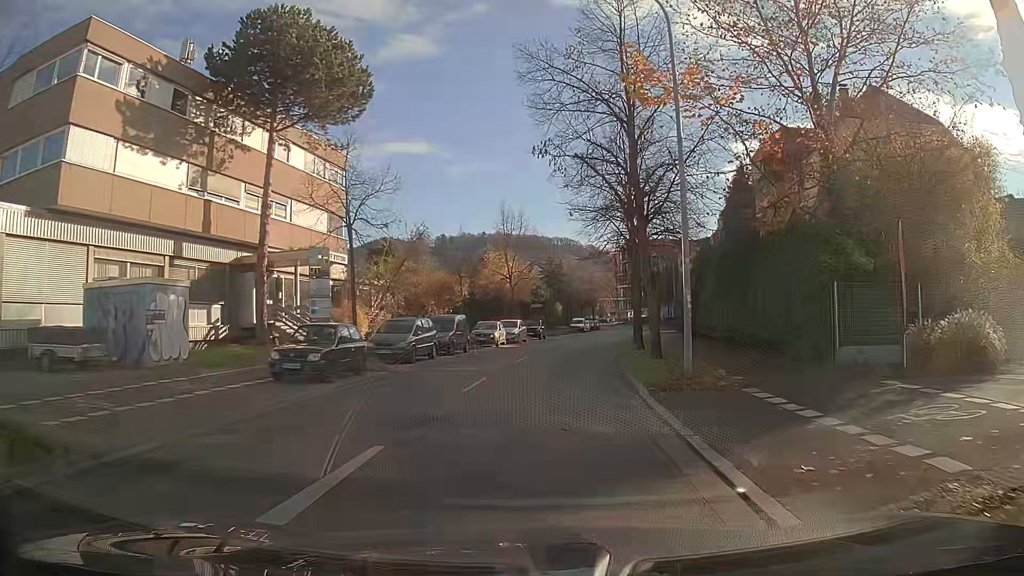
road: secondary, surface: asphalt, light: Day
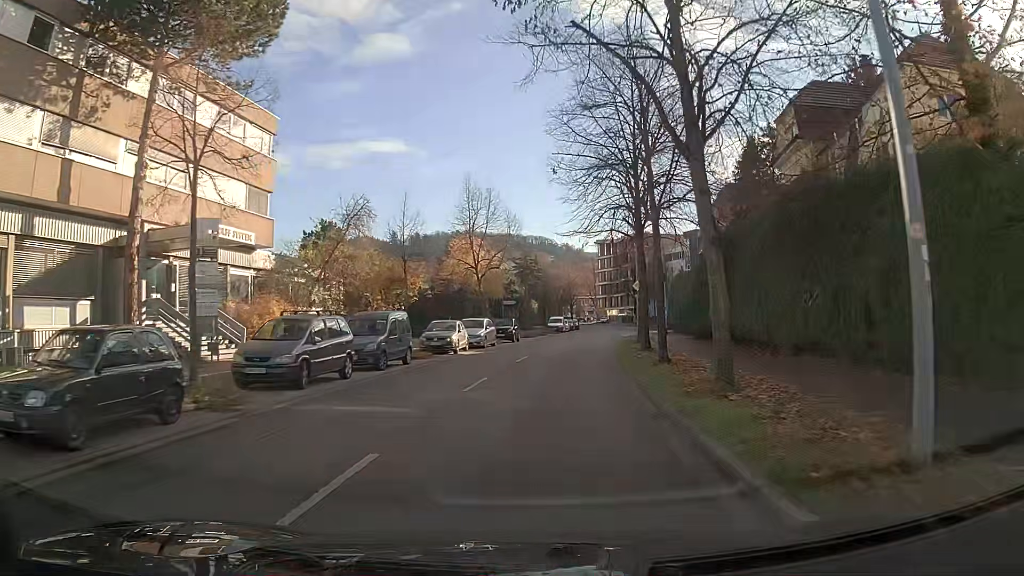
(+0.1, +9.3) m; +2°
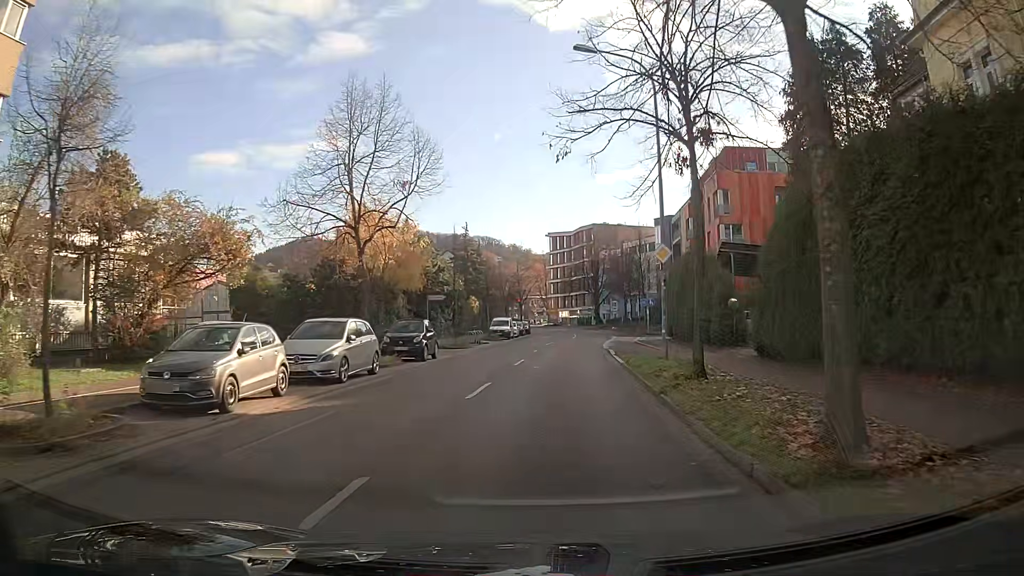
(+0.7, +18.9) m; +4°
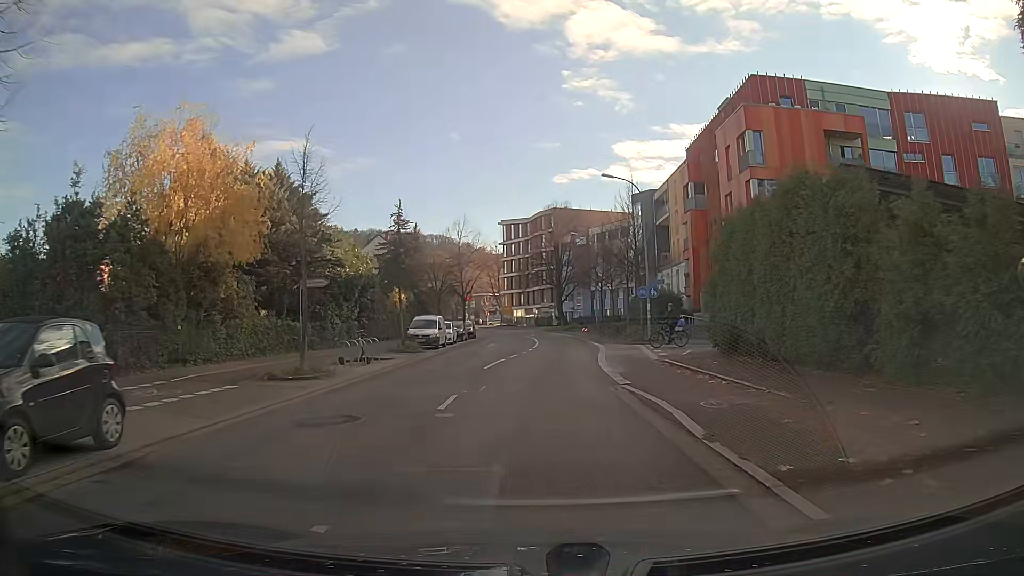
(+0.8, +19.3) m; +4°
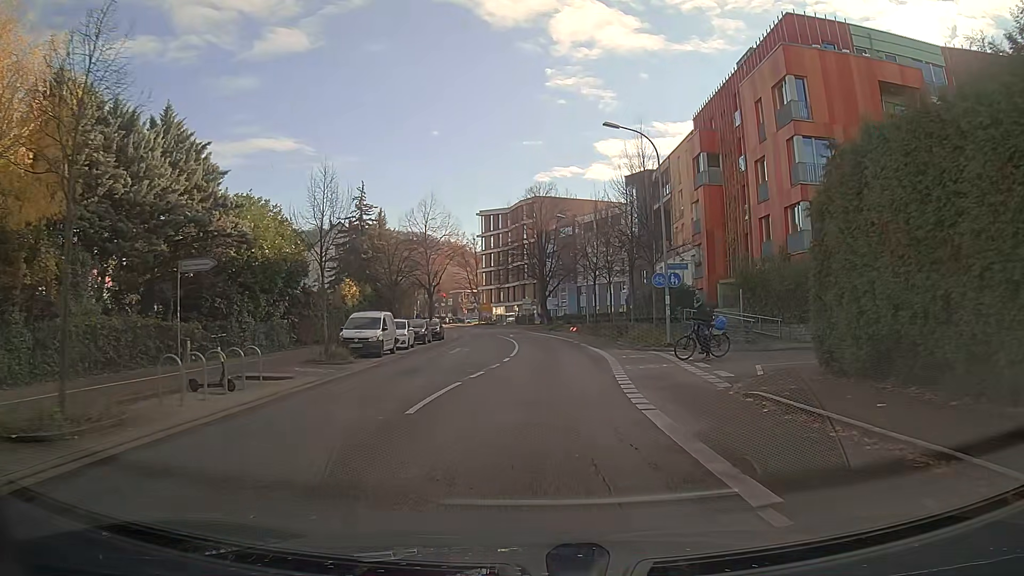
(+0.1, +9.8) m; +1°
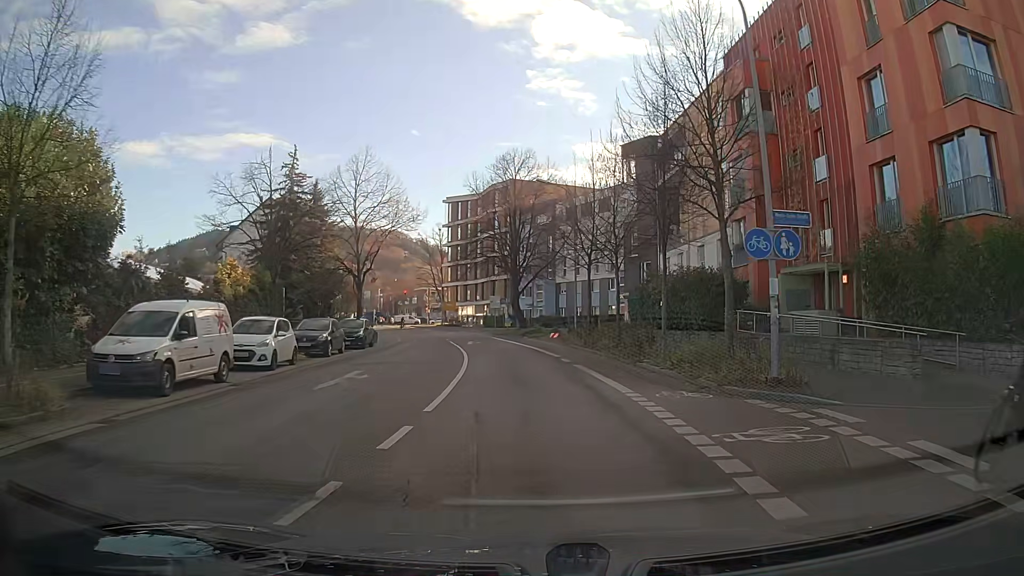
(+0.4, +14.8) m; +2°
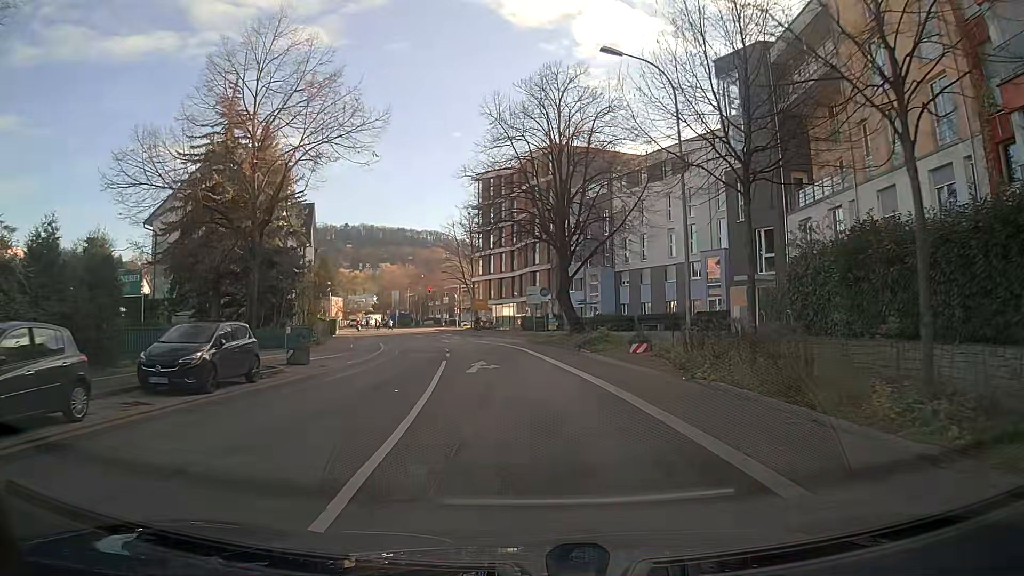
(-0.8, +19.9) m; -4°
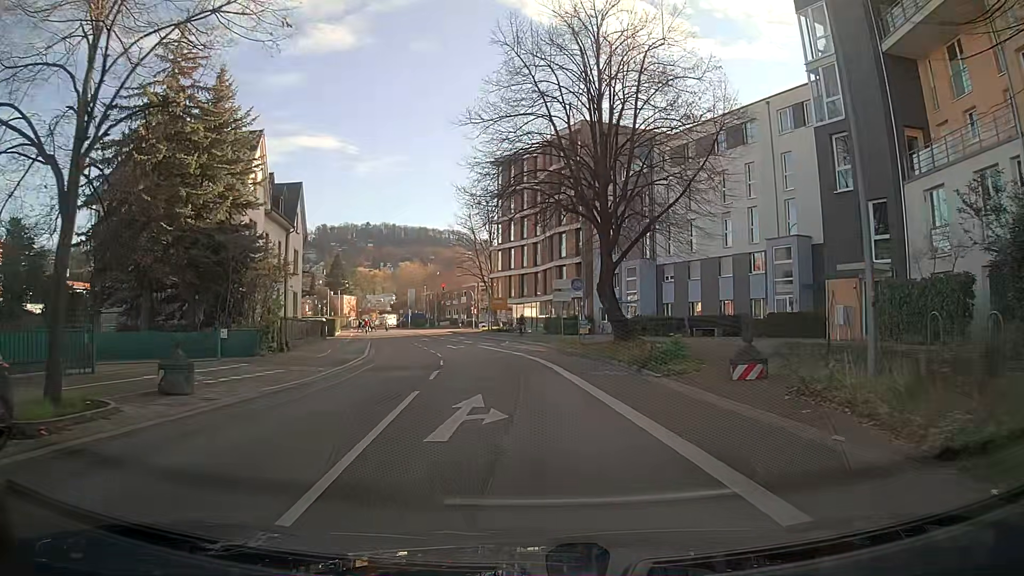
(-0.2, +9.7) m; -2°
(0, +10) (-1, +20) (-2, +30) (-4, +40) (-7, +49) (-9, +59) (-11, +69) (-14, +79) (-16, +88) (-19, +98) m
